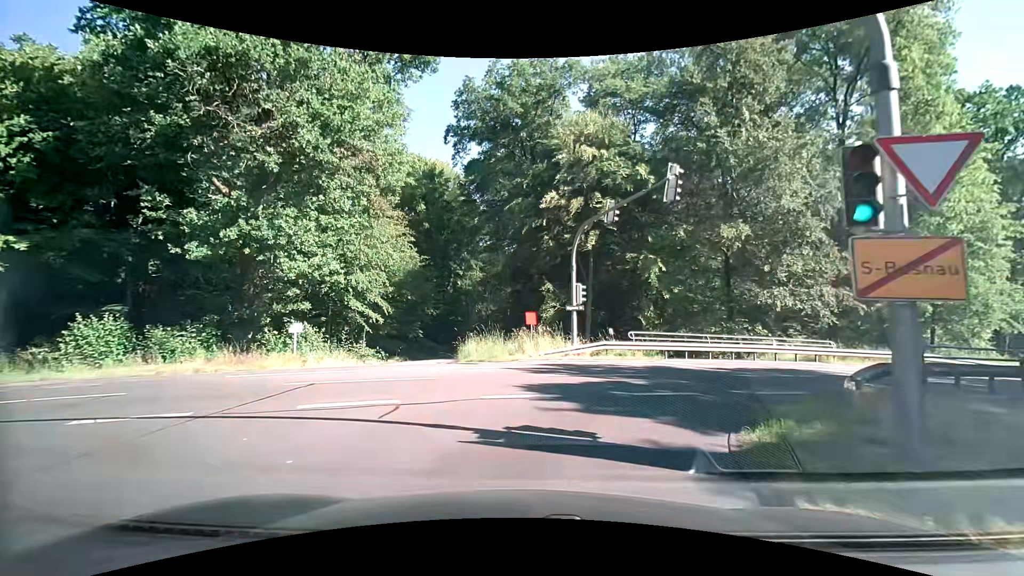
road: tertiary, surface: asphalt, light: Day
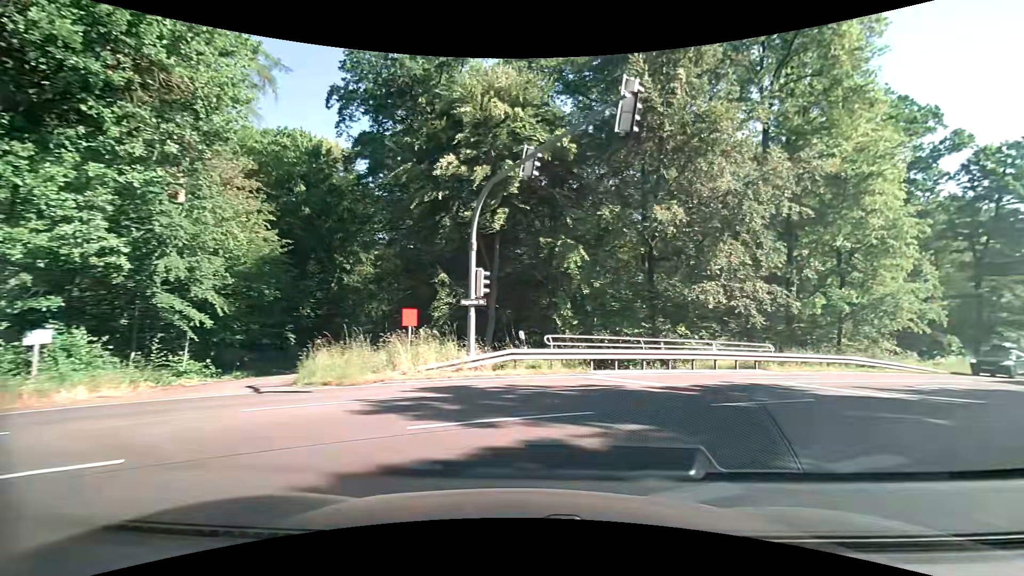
(+0.4, +6.4) m; +9°
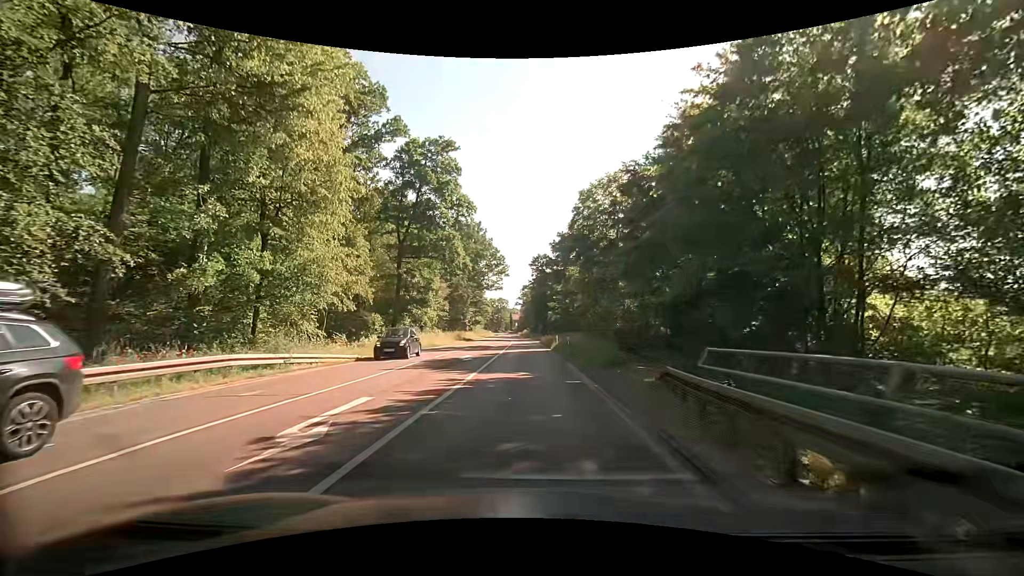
(+8.2, +12.1) m; +57°
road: secondary
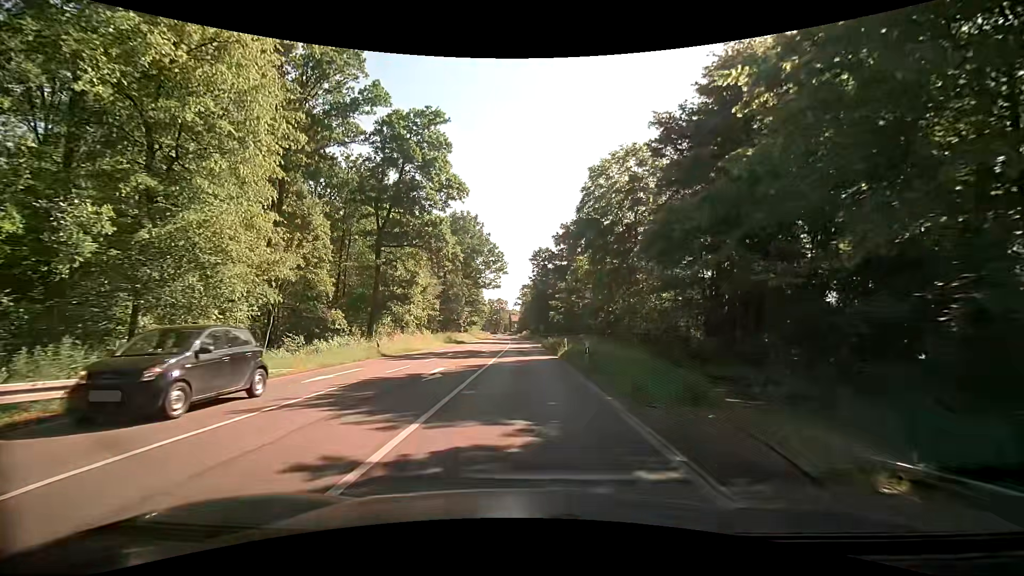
(+0.1, +8.7) m; +1°
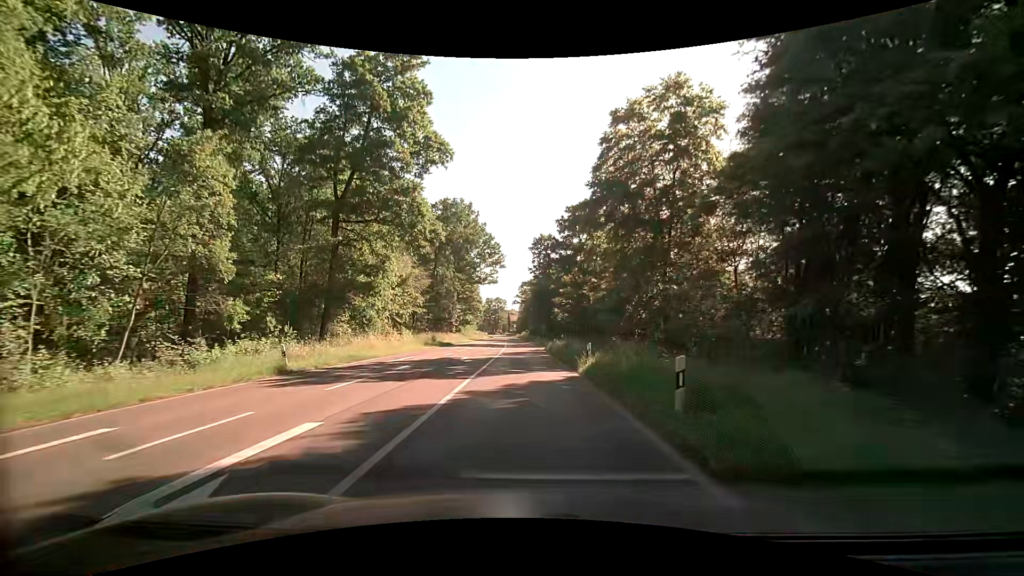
(0.0, +11.4) m; 0°
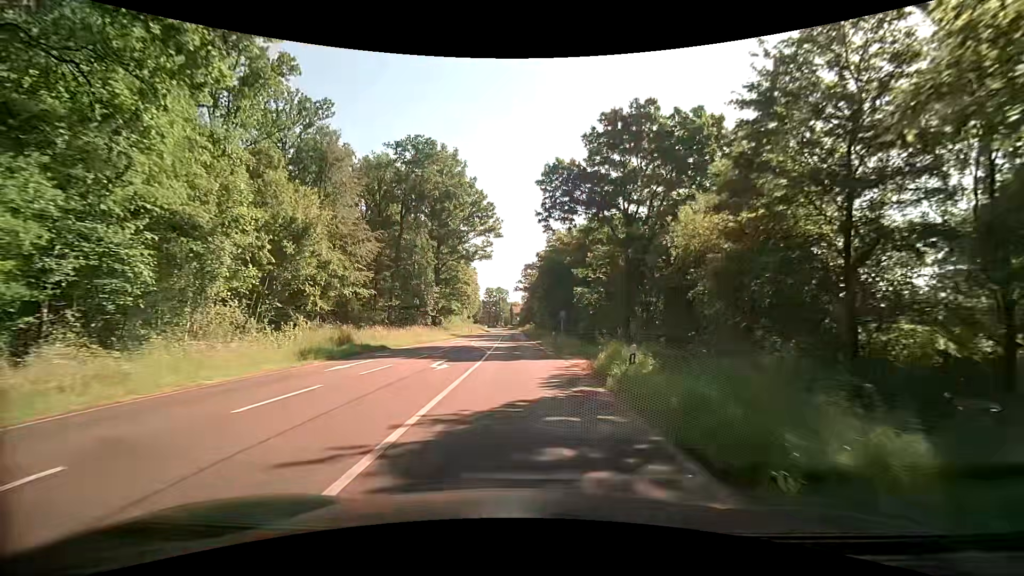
(-0.2, +27.9) m; 0°
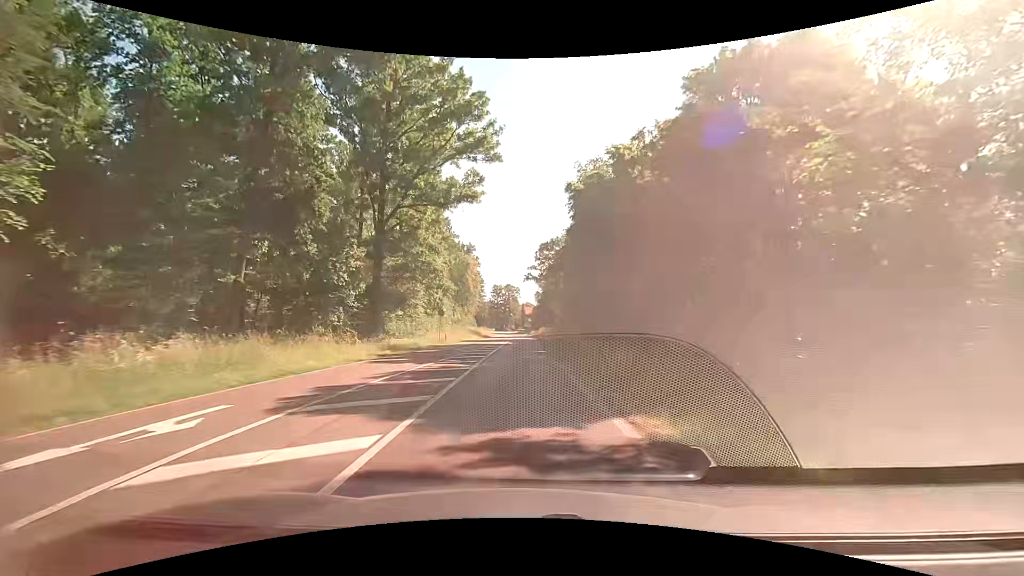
(-0.7, +36.3) m; -2°
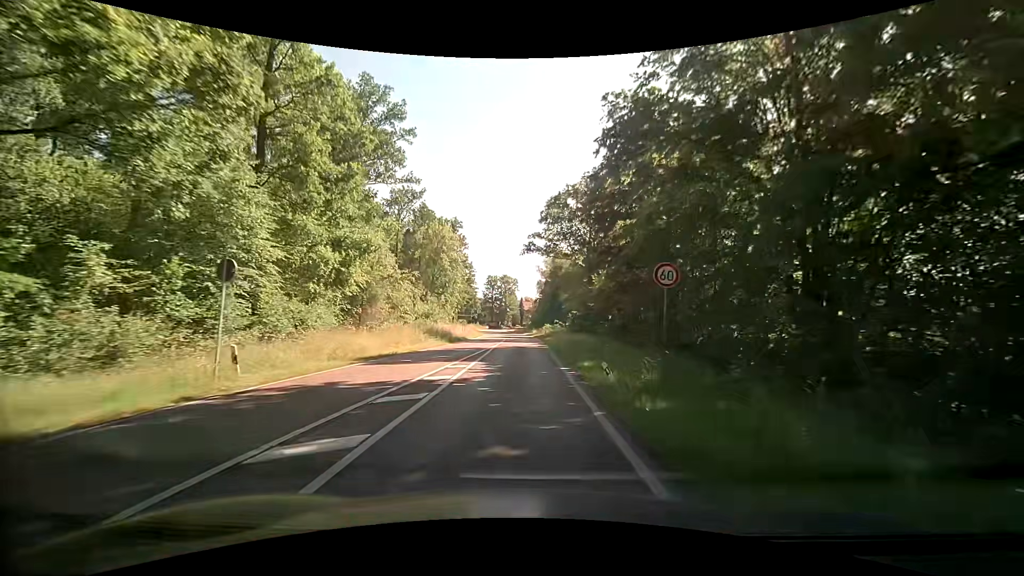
(-0.1, +32.5) m; 0°
(0, +10) (0, +20) (0, +30) (0, +40) (0, +50) (-1, +60) (-1, +70) (-2, +80) (-2, +90) (-3, +100) m
